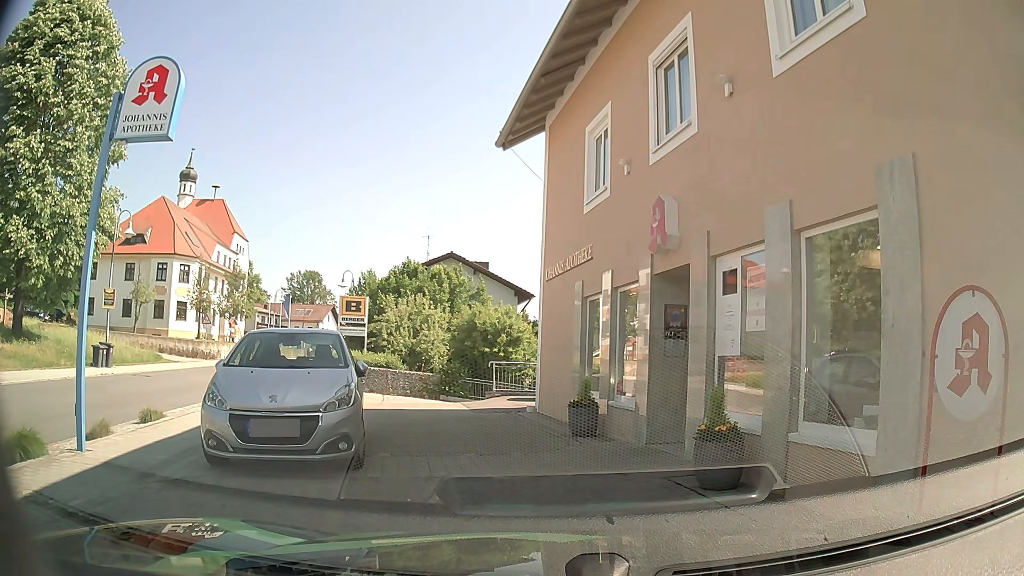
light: Day
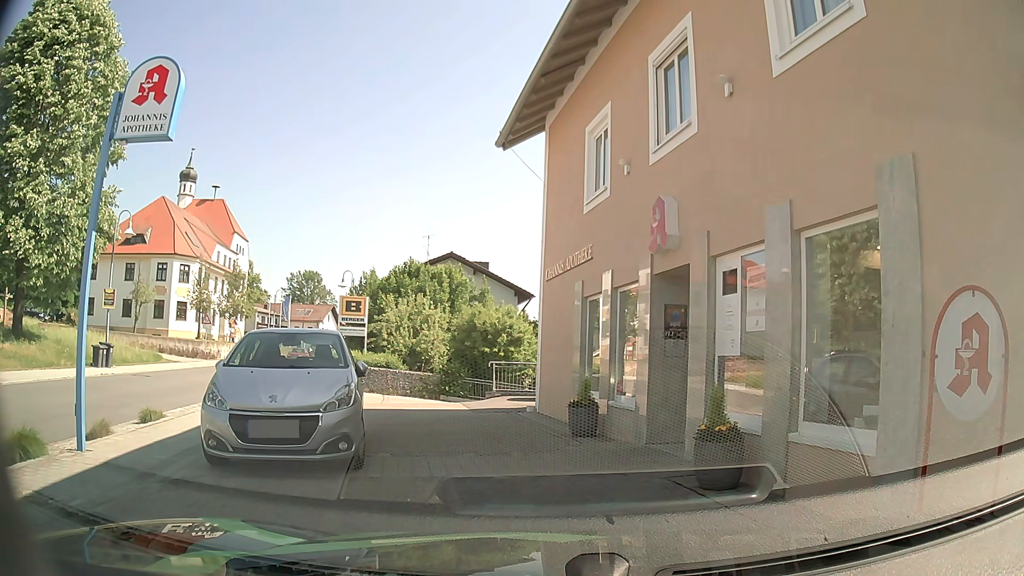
(0.0, 0.0) m; 0°
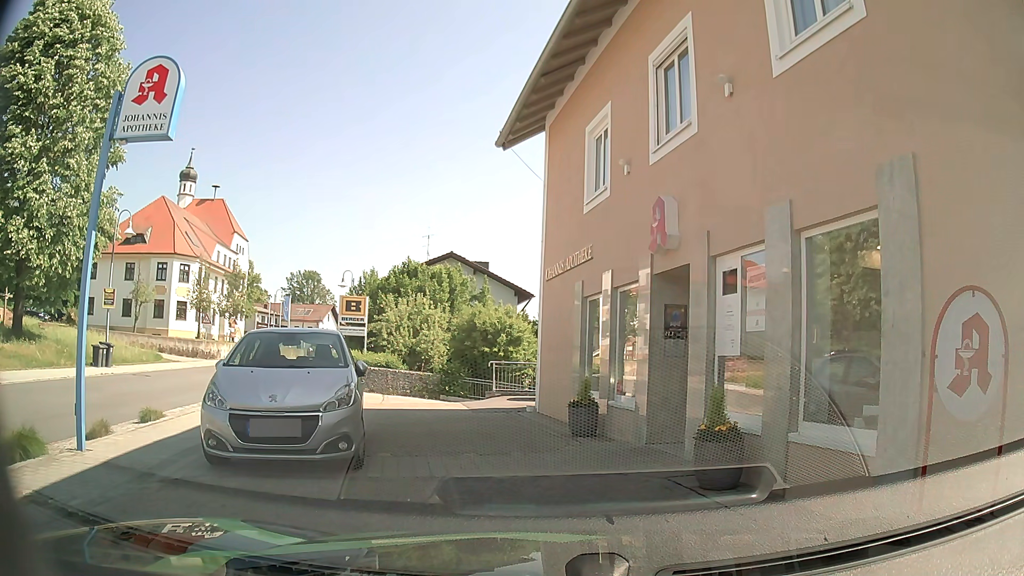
(0.0, 0.0) m; 0°
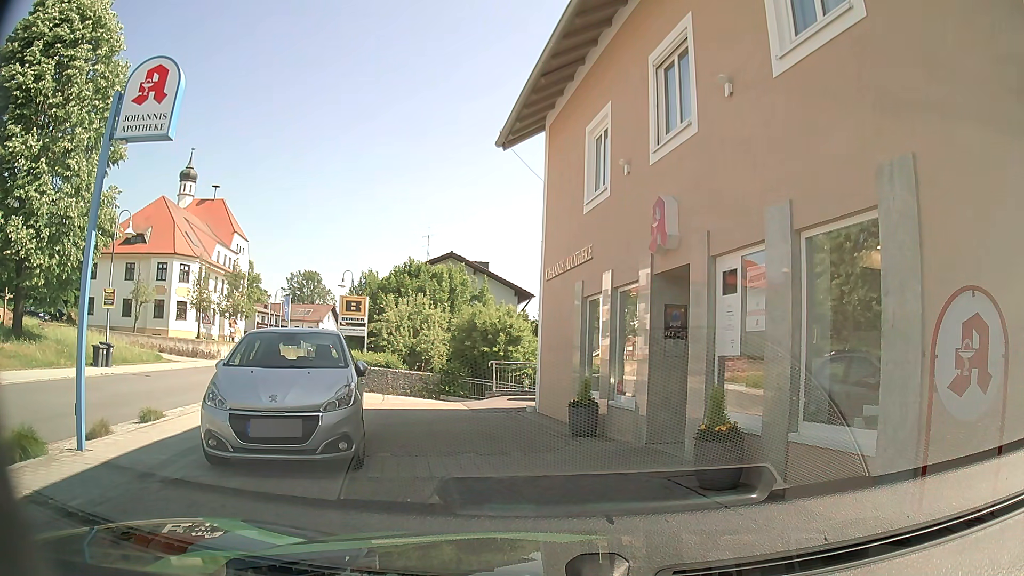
(0.0, 0.0) m; 0°
